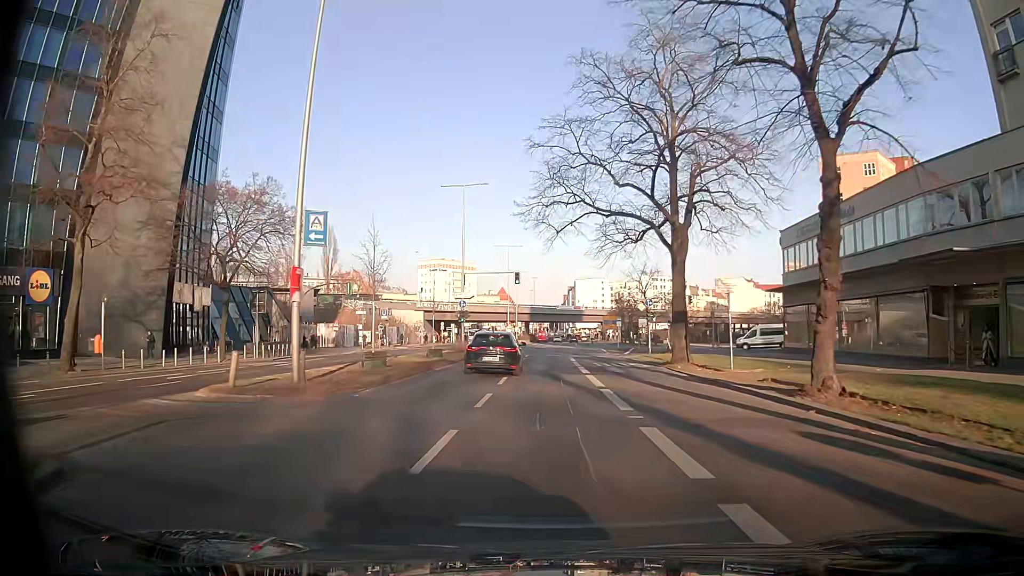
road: tertiary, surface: asphalt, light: Day
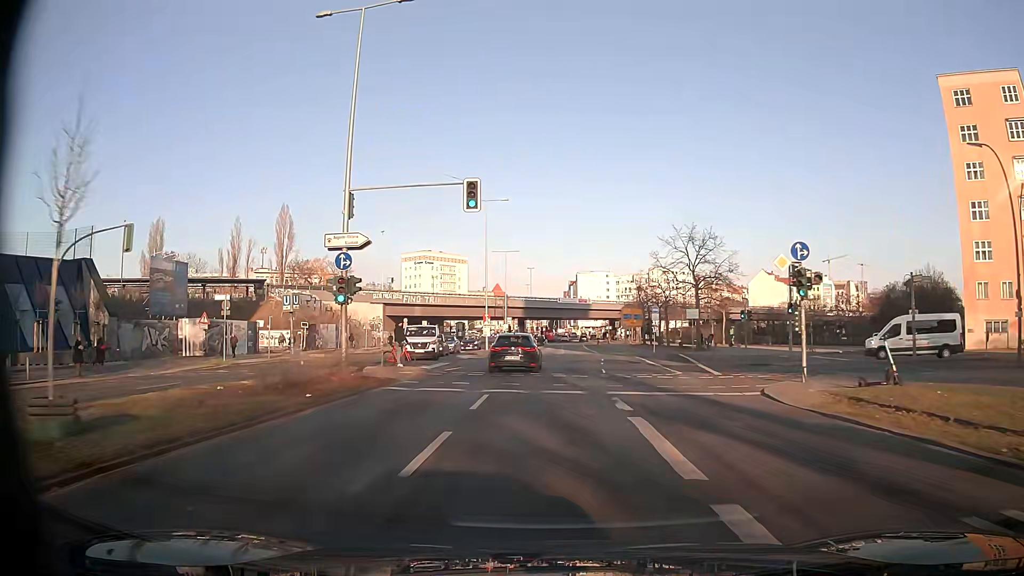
(-0.2, +30.1) m; -1°
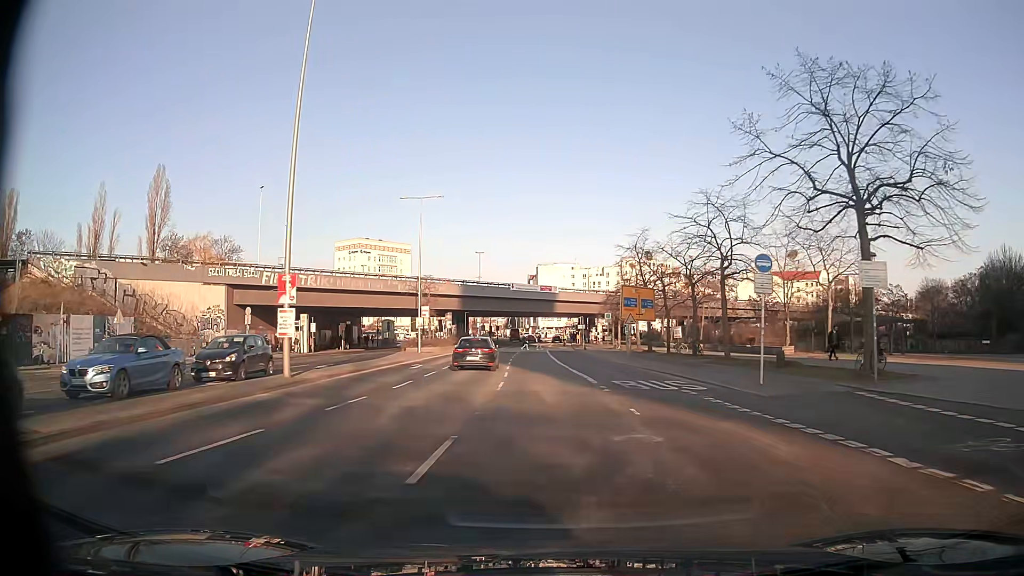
(+1.6, +37.6) m; +4°
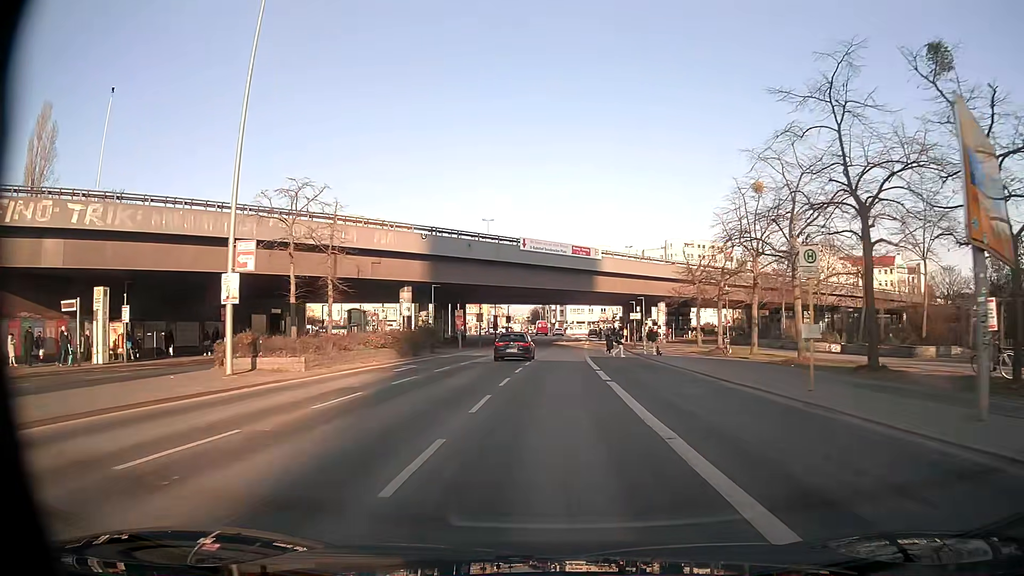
(-0.7, +37.3) m; -2°
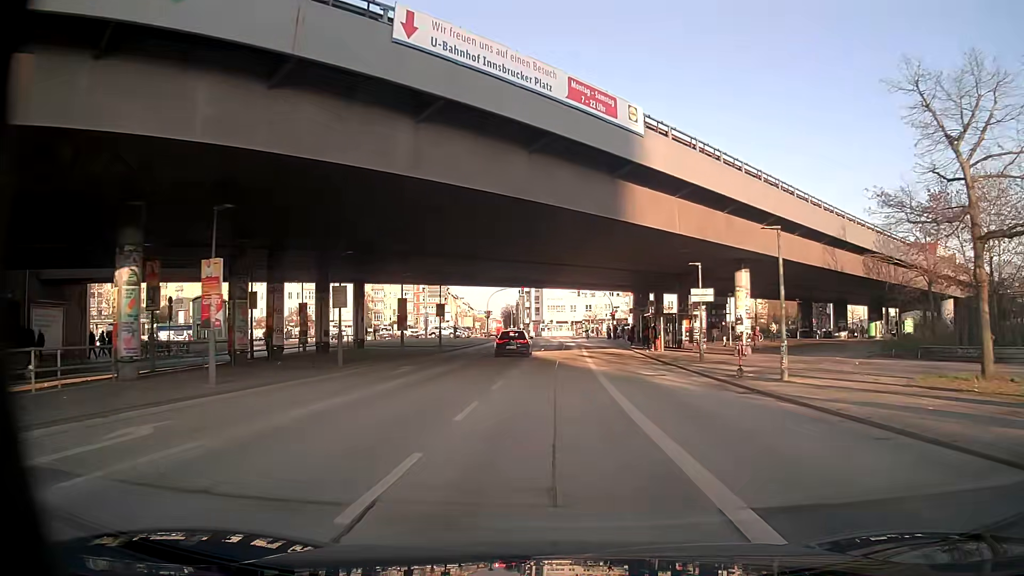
(+0.8, +36.8) m; +2°
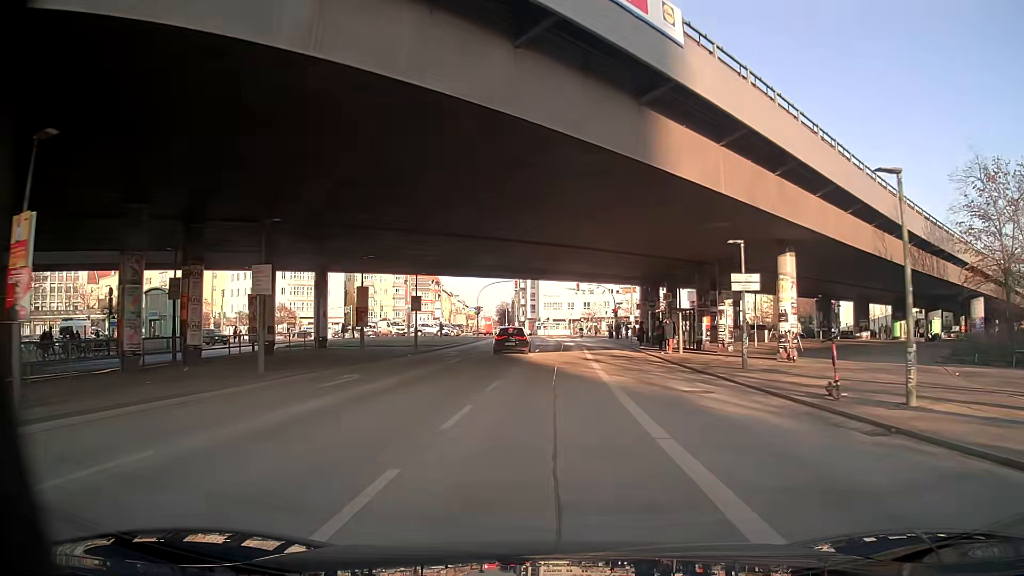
(0.0, +7.1) m; +1°
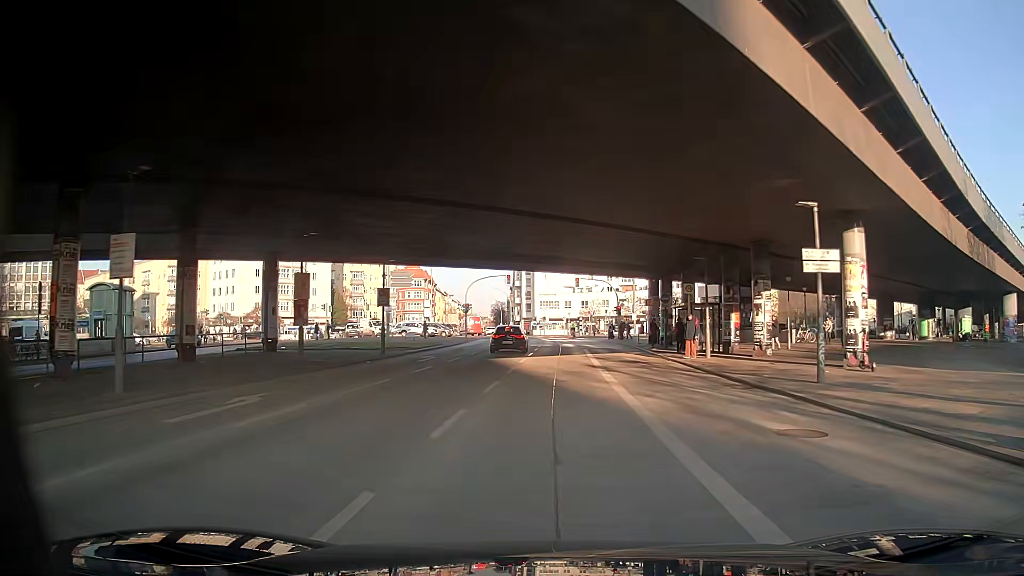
(+0.1, +6.8) m; +1°
